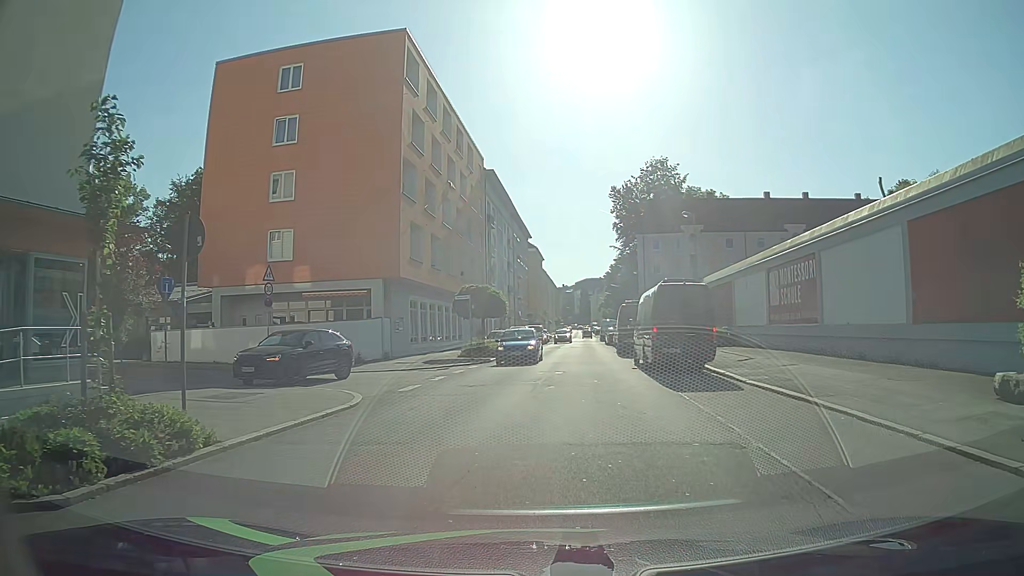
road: tertiary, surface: asphalt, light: Day
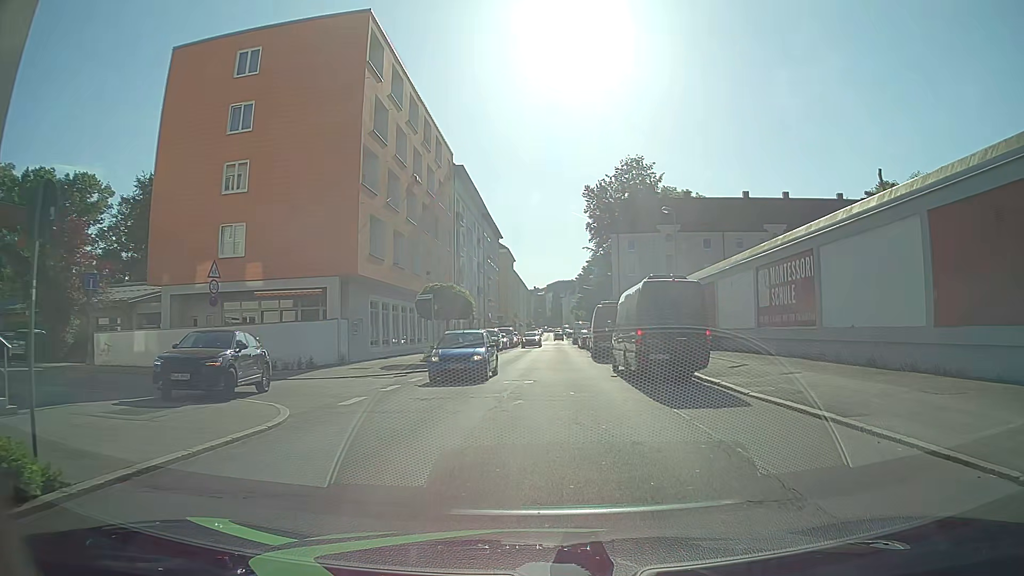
(0.0, +2.7) m; +2°
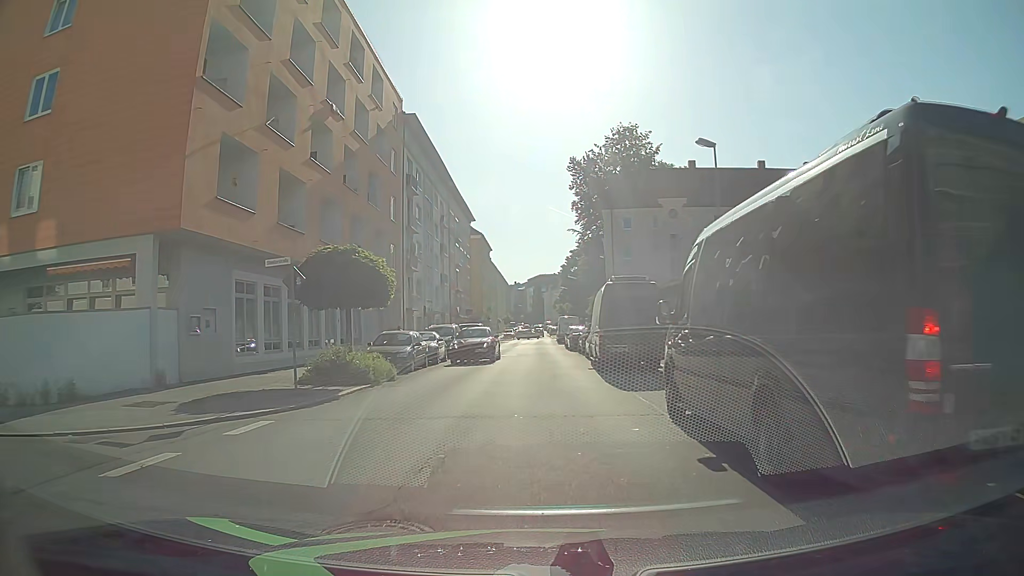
(+0.4, +14.1) m; +1°
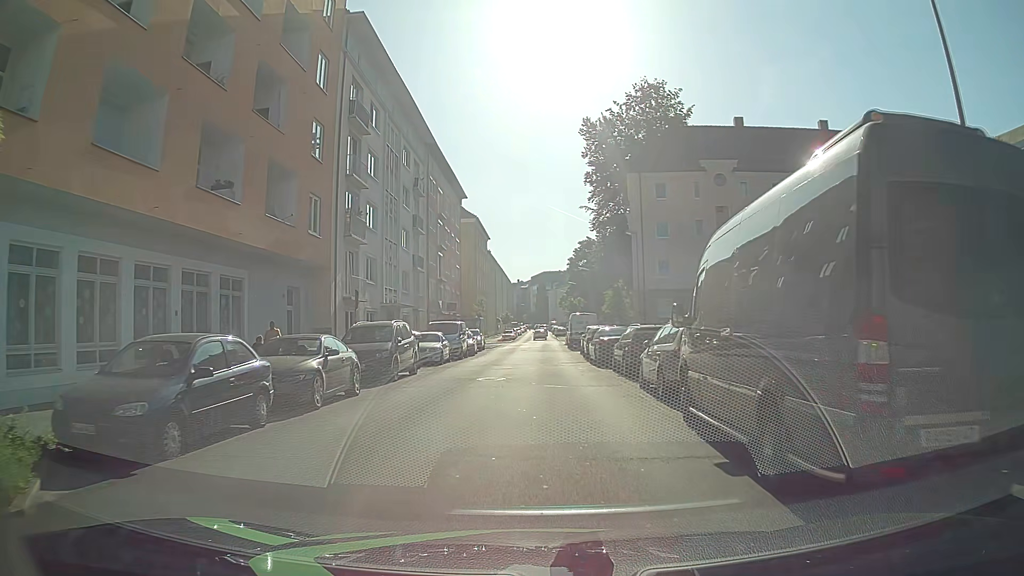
(+0.2, +15.9) m; 0°
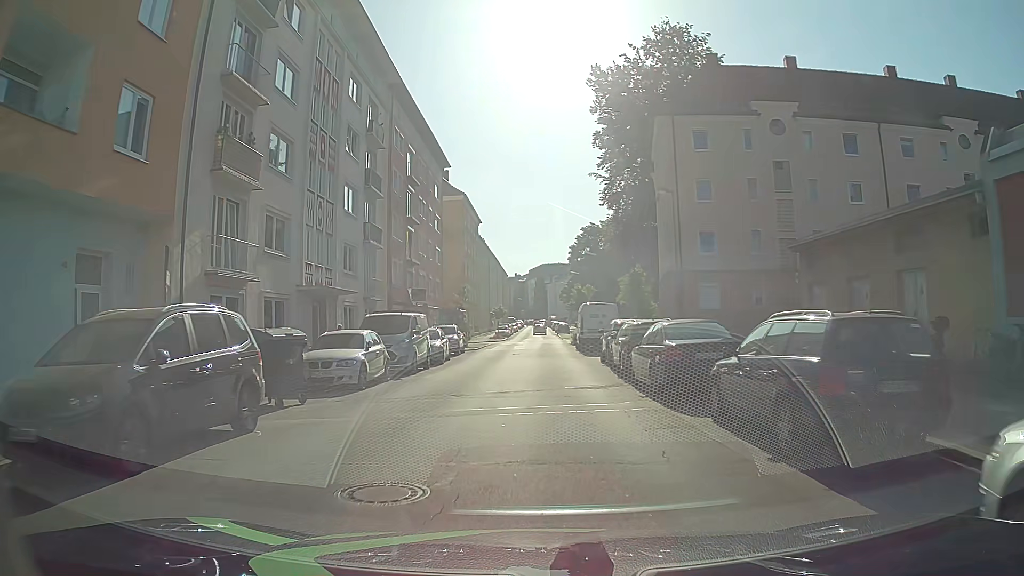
(0.0, +13.1) m; 0°
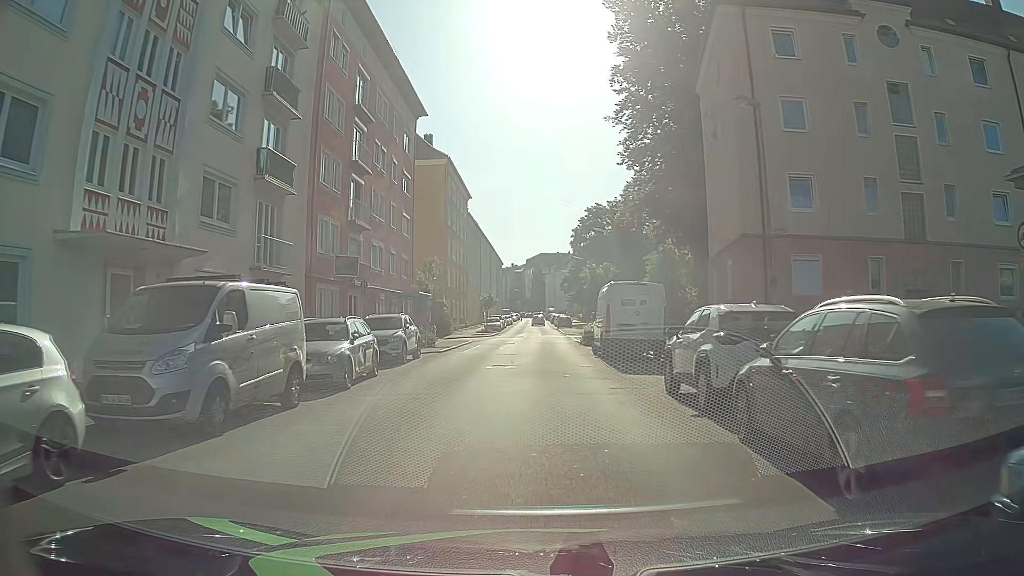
(0.0, +13.5) m; 0°
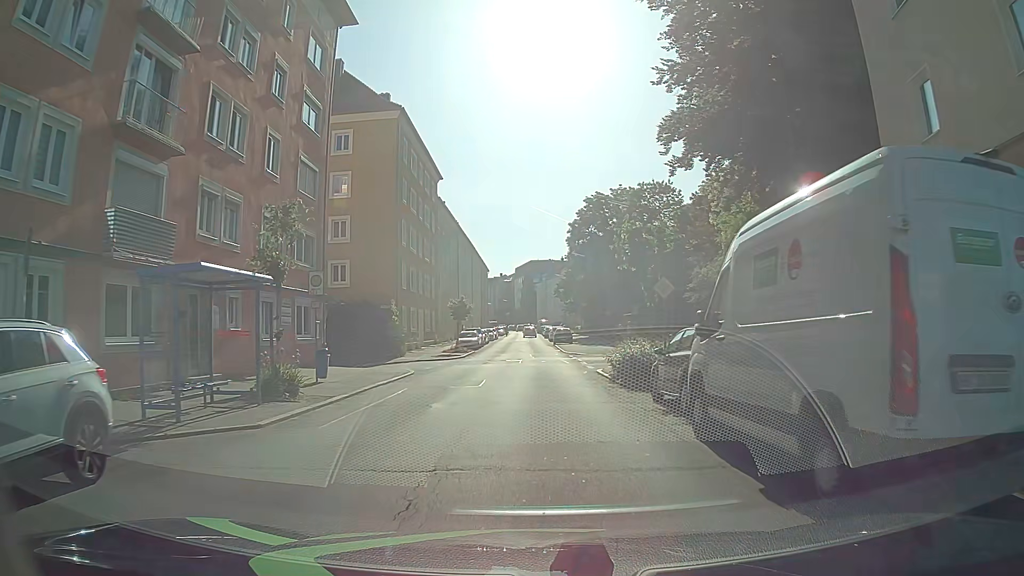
(+0.1, +17.9) m; 0°
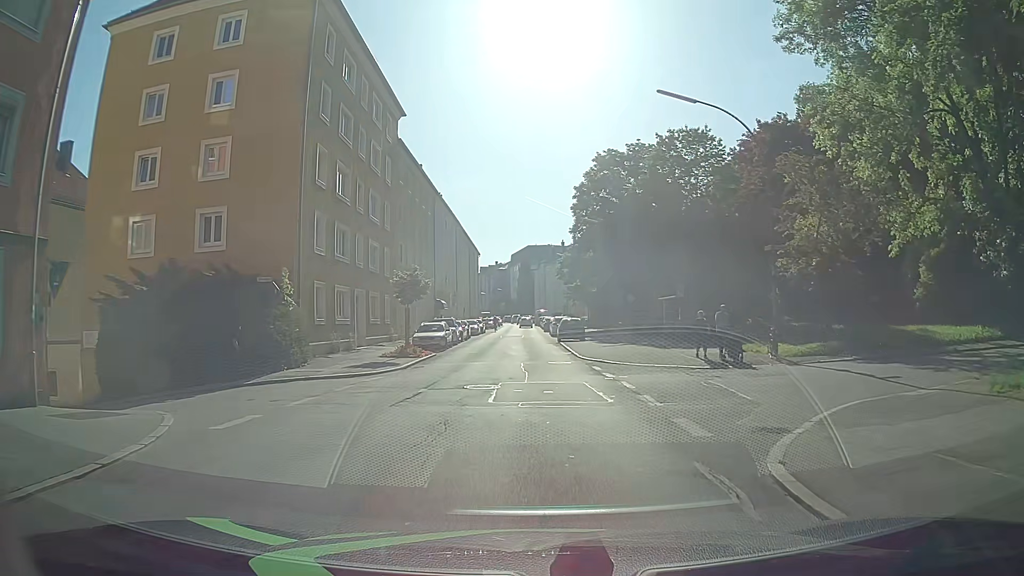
(0.0, +17.8) m; 0°
(0, +10) (0, +20) (0, +30) (0, +40) (0, +50) (0, +60) (0, +70) (0, +80) (0, +90) (0, +100) m
